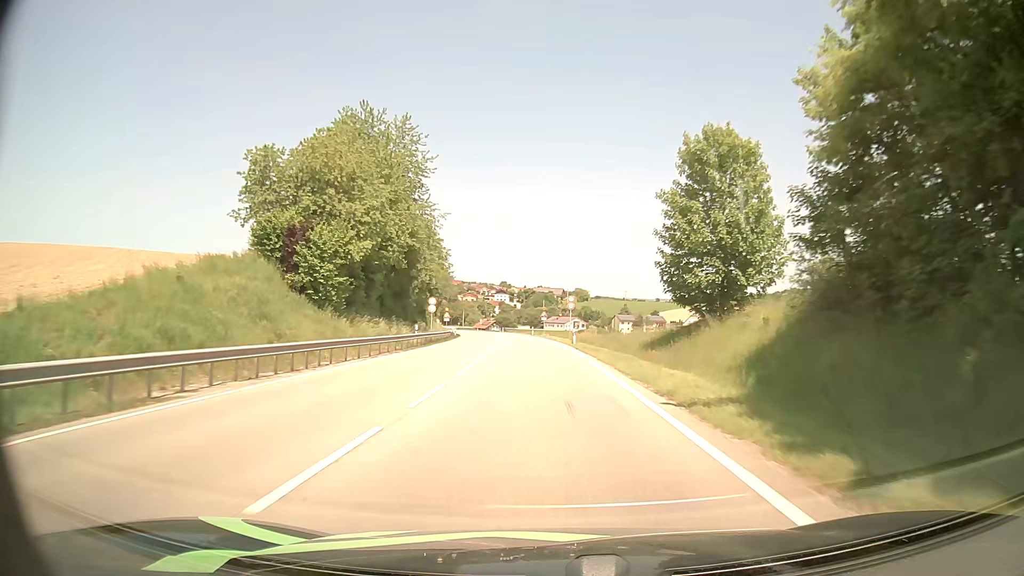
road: primary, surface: asphalt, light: Day
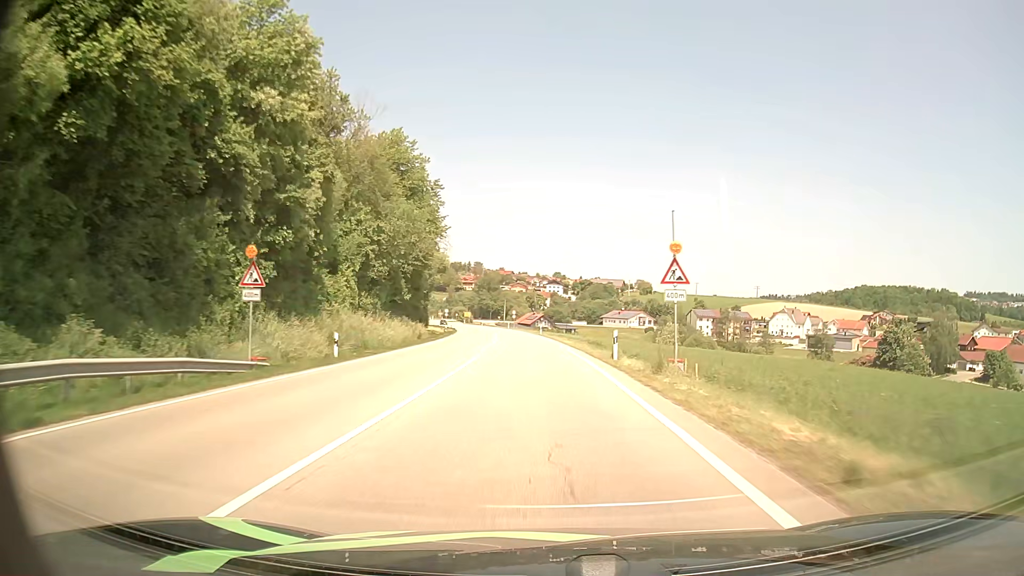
(-2.3, +62.8) m; -4°
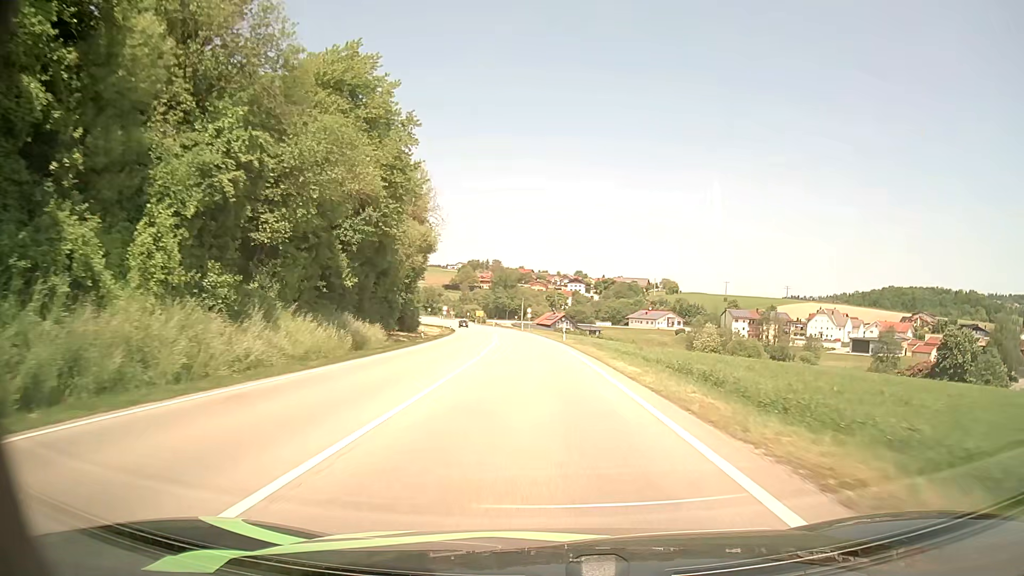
(-0.4, +23.5) m; -2°
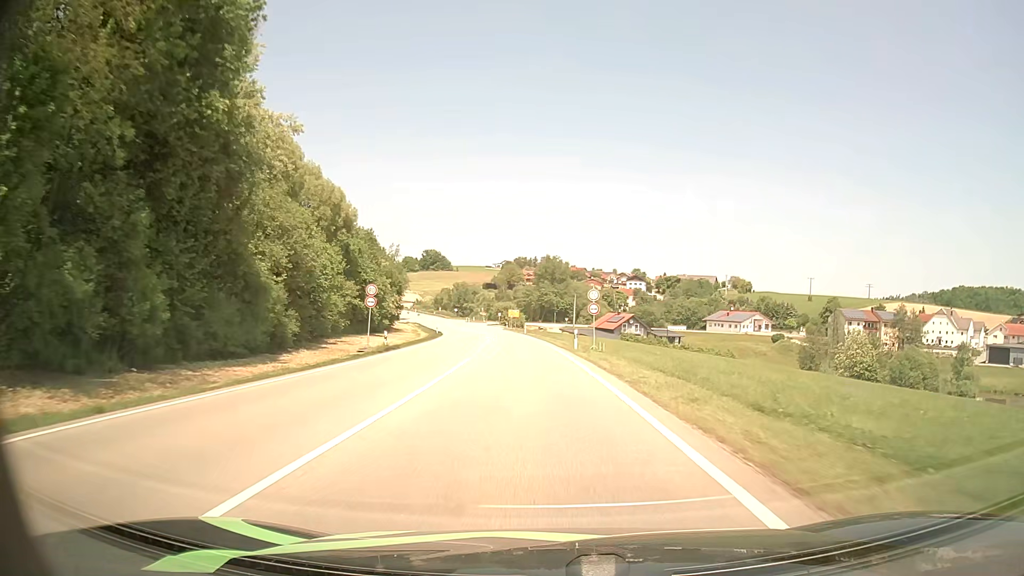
(-2.2, +58.8) m; -4°
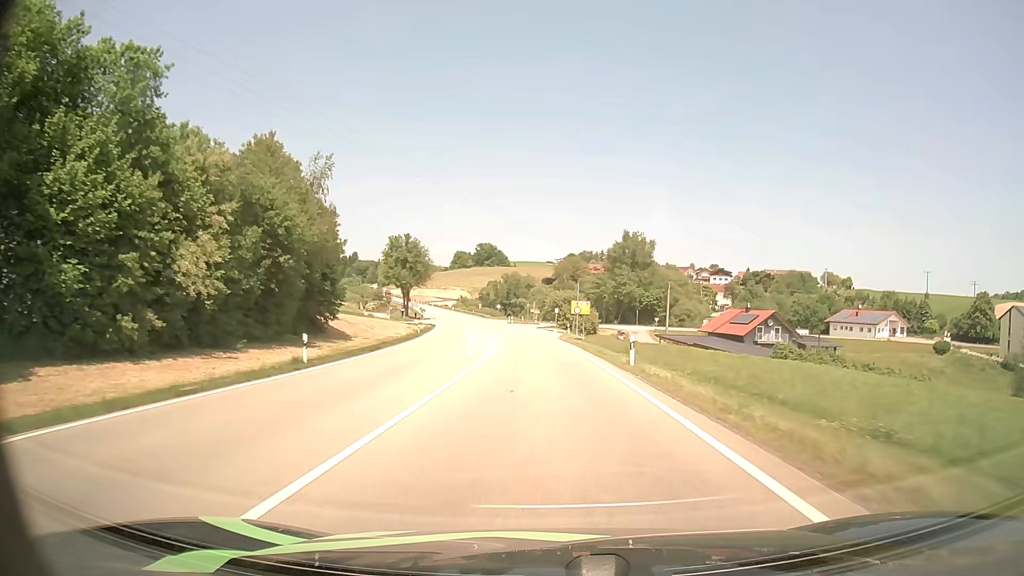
(-3.4, +59.5) m; -6°
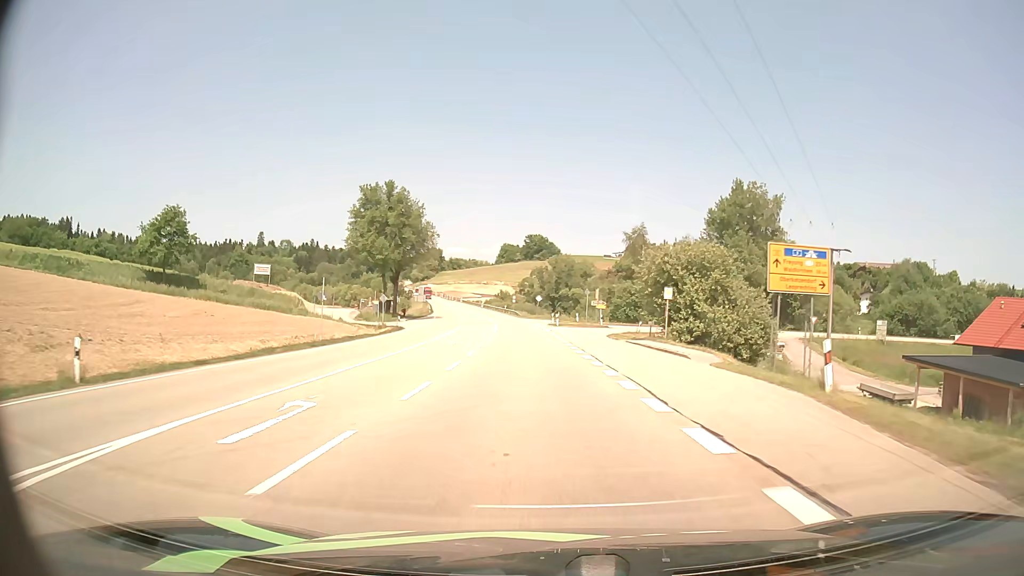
(-2.0, +56.7) m; -5°
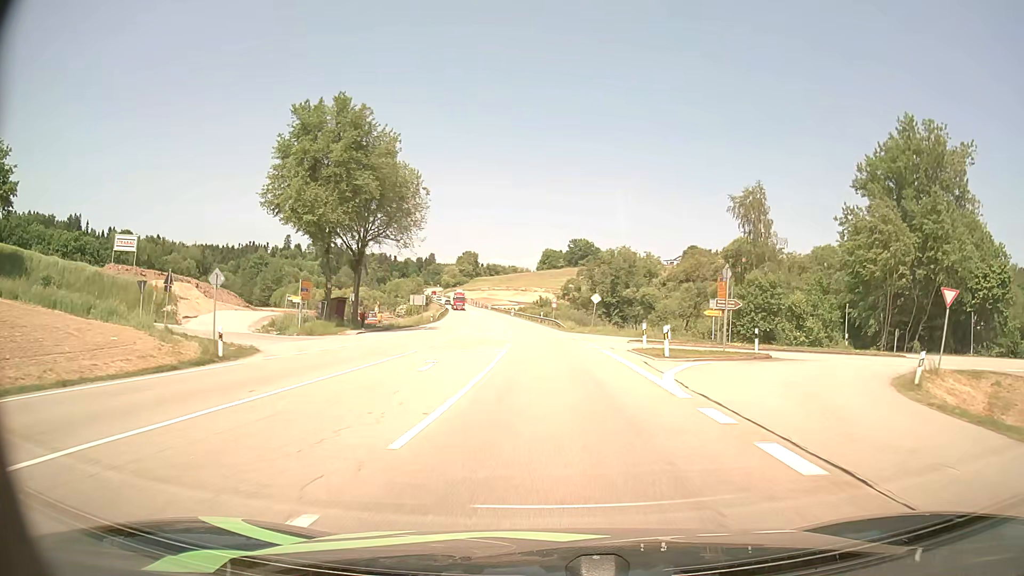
(-1.7, +39.5) m; -4°
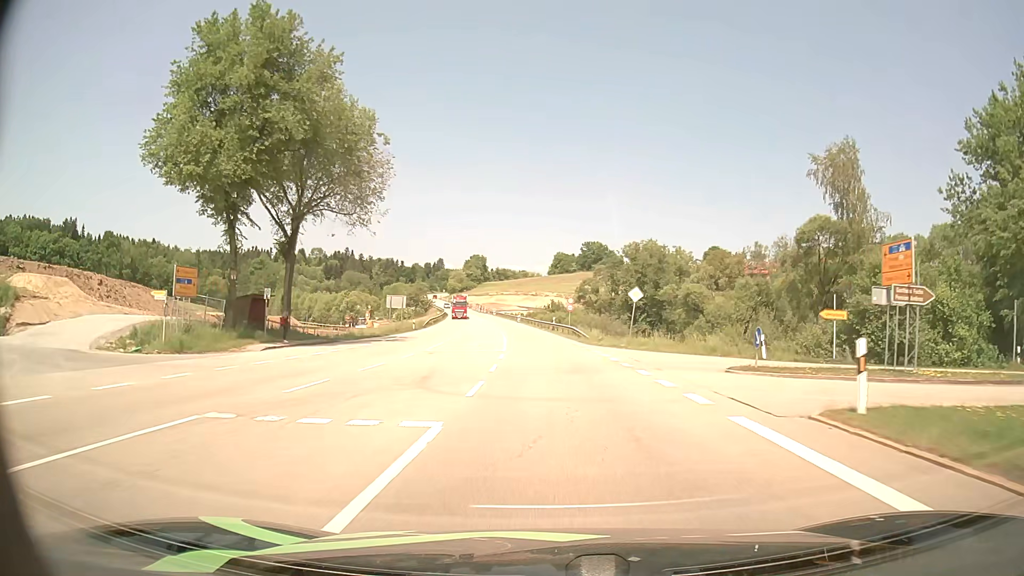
(-0.1, +18.6) m; -1°
(0, +10) (0, +20) (-1, +30) (-1, +40) (-1, +50) (-2, +60) (-3, +70) (-4, +80) (-6, +90) (-7, +100) m
